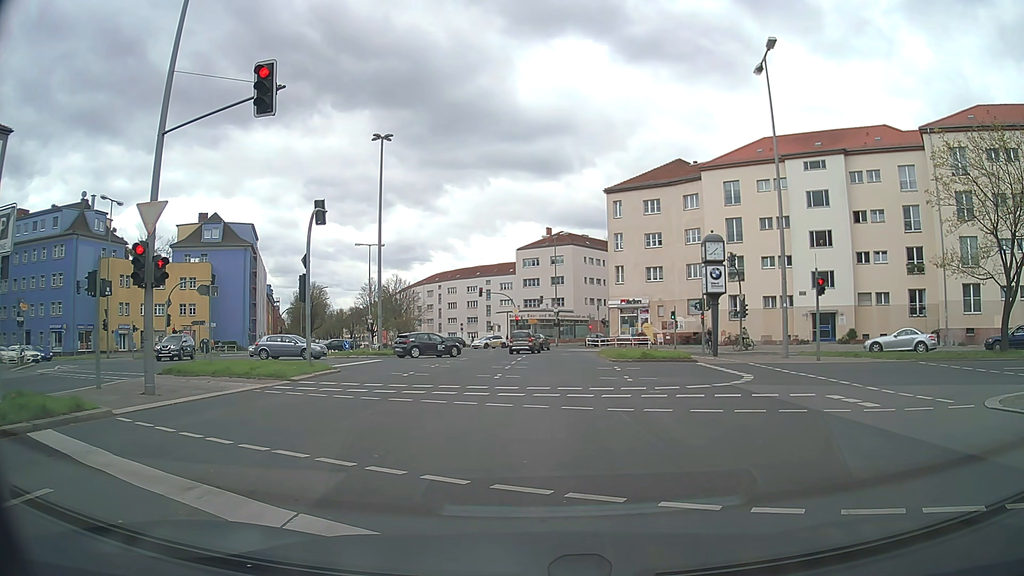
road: secondary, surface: asphalt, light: Day
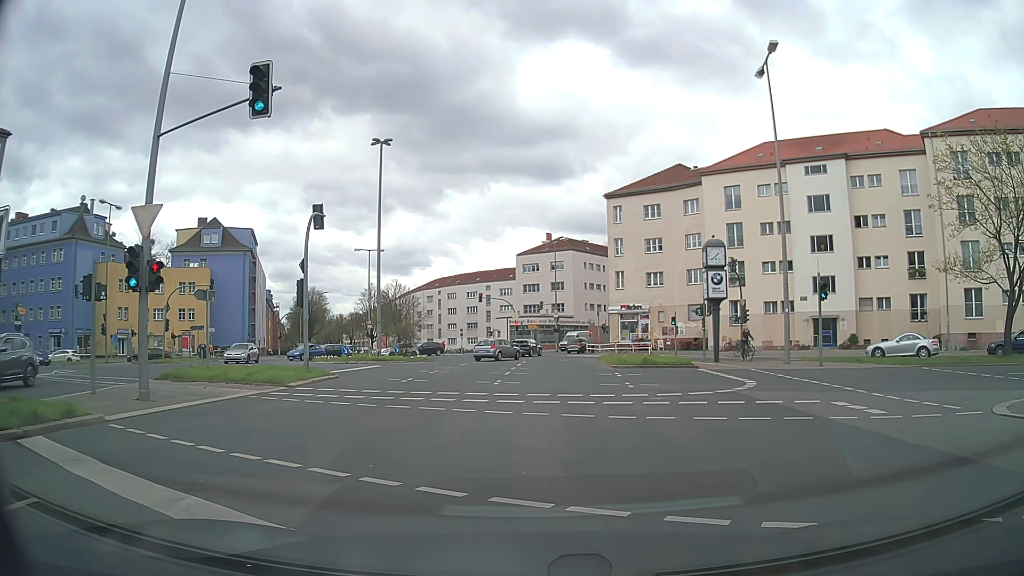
(0.0, +0.3) m; 0°
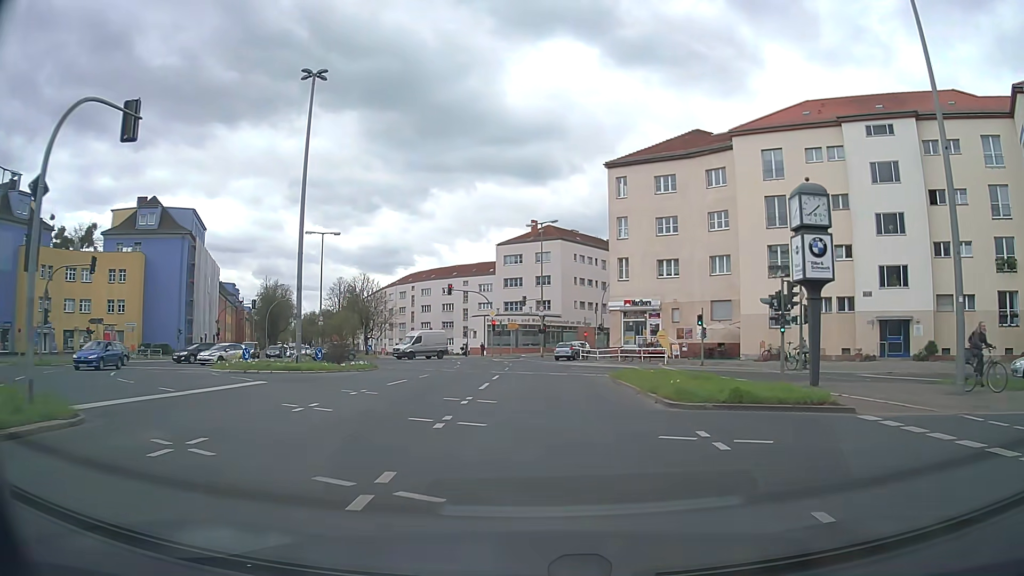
(0.0, +14.2) m; +1°
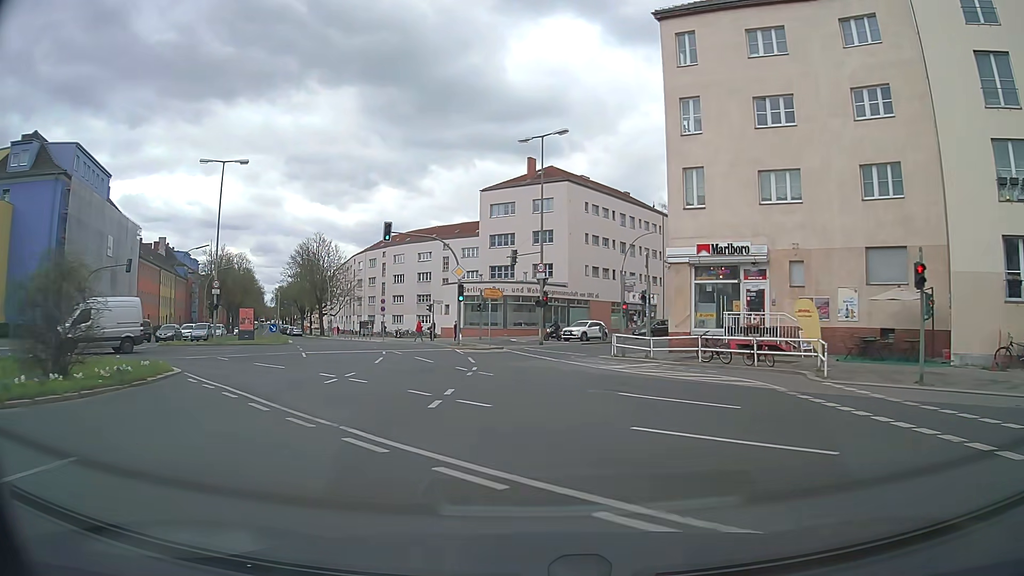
(+0.3, +24.2) m; 0°
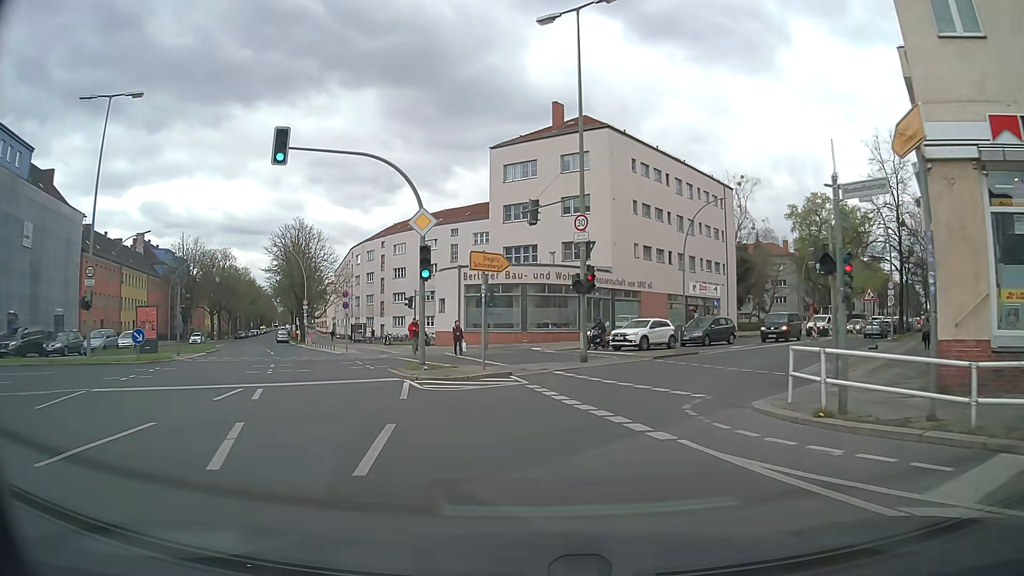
(-0.3, +17.8) m; -2°
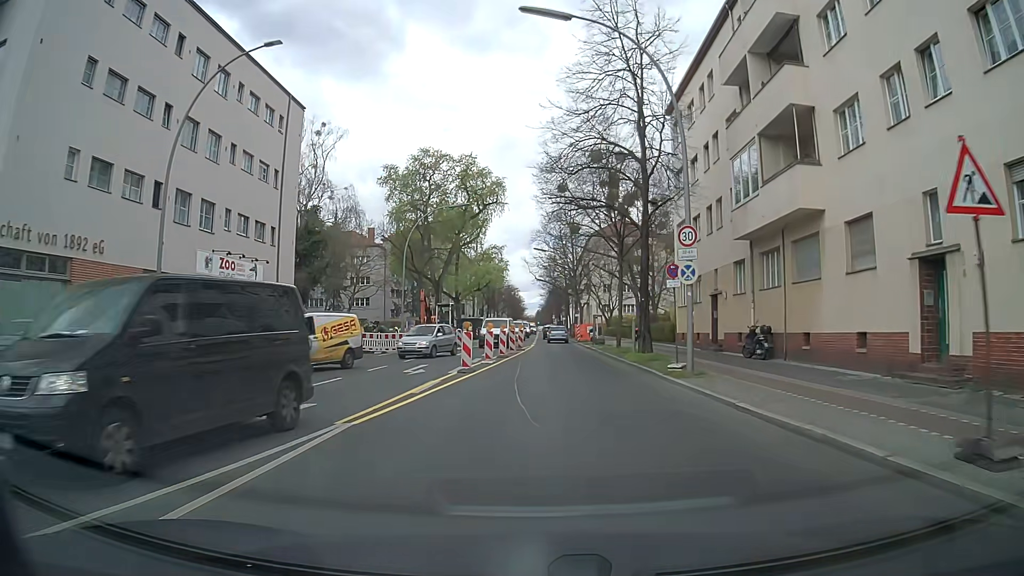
(+8.3, +27.3) m; +36°
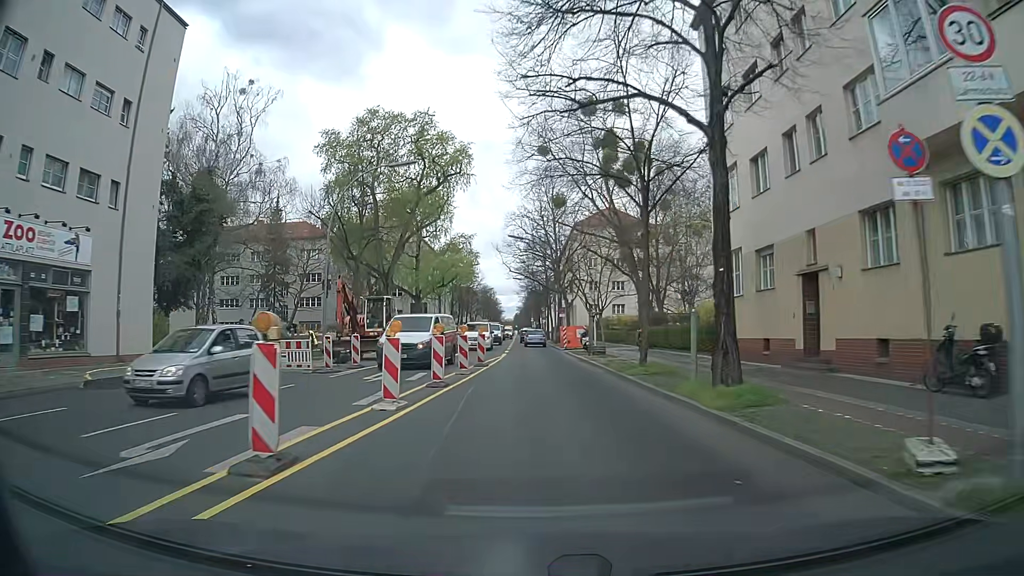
(+0.3, +13.7) m; +2°
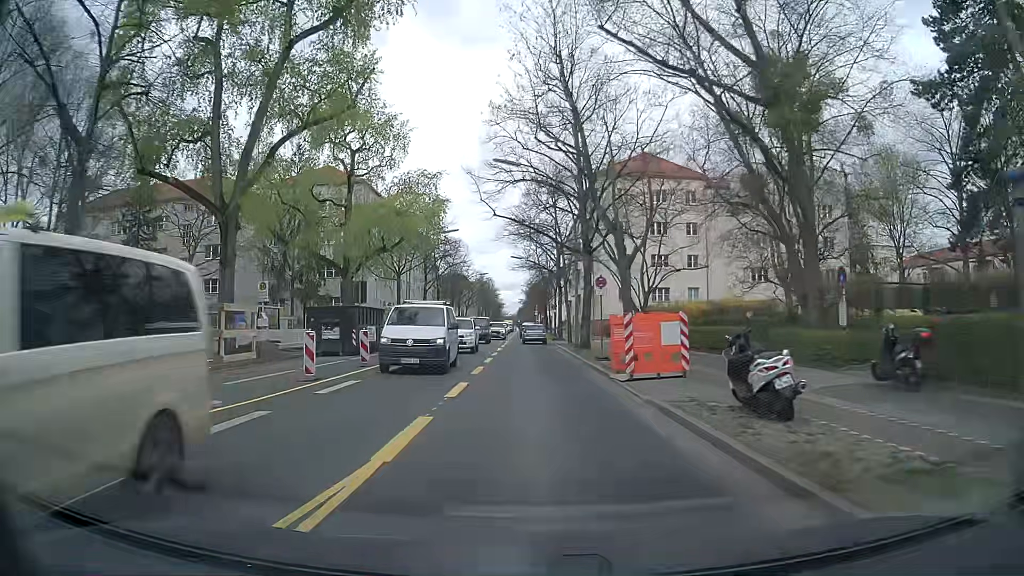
(-0.2, +28.7) m; -1°
